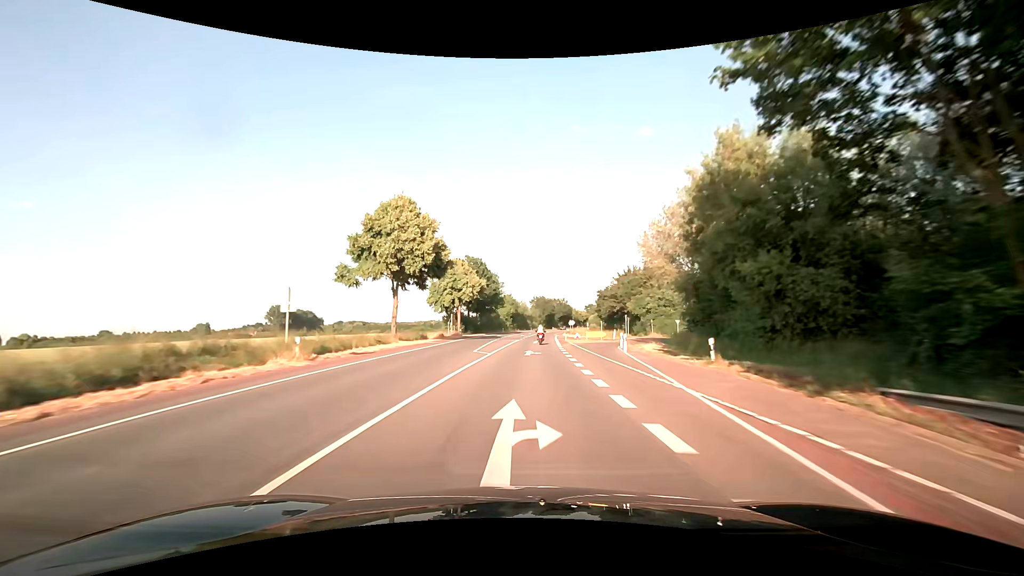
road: secondary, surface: asphalt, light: Day
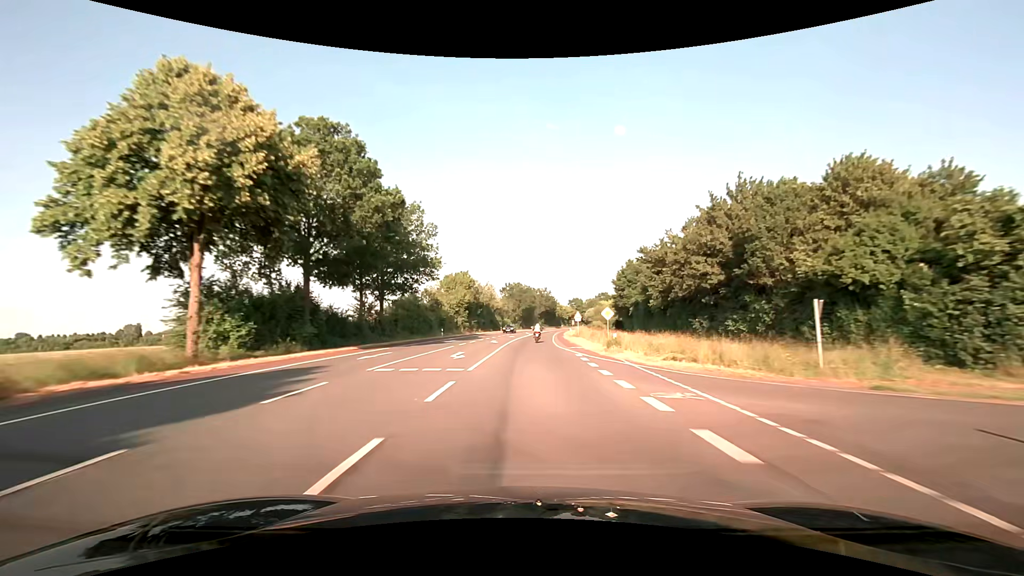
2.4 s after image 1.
(+1.4, +60.5) m; +3°
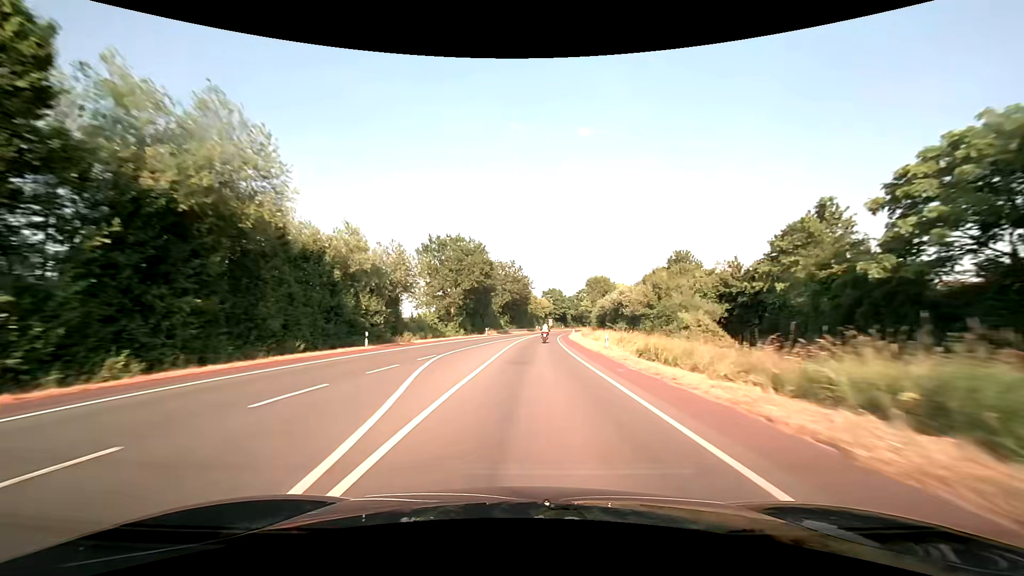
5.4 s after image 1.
(+2.5, +77.4) m; +4°
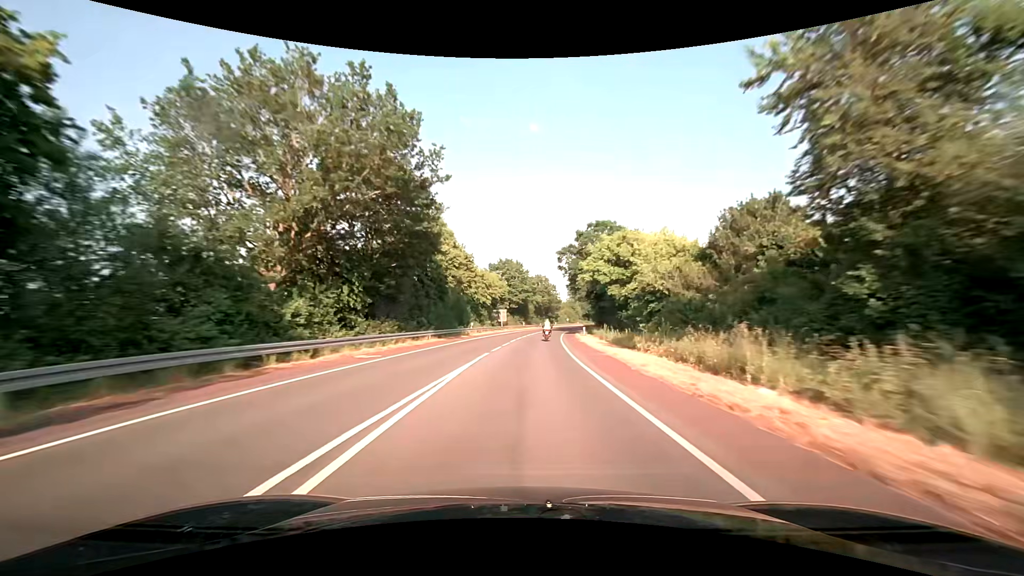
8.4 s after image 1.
(+3.6, +77.3) m; +6°
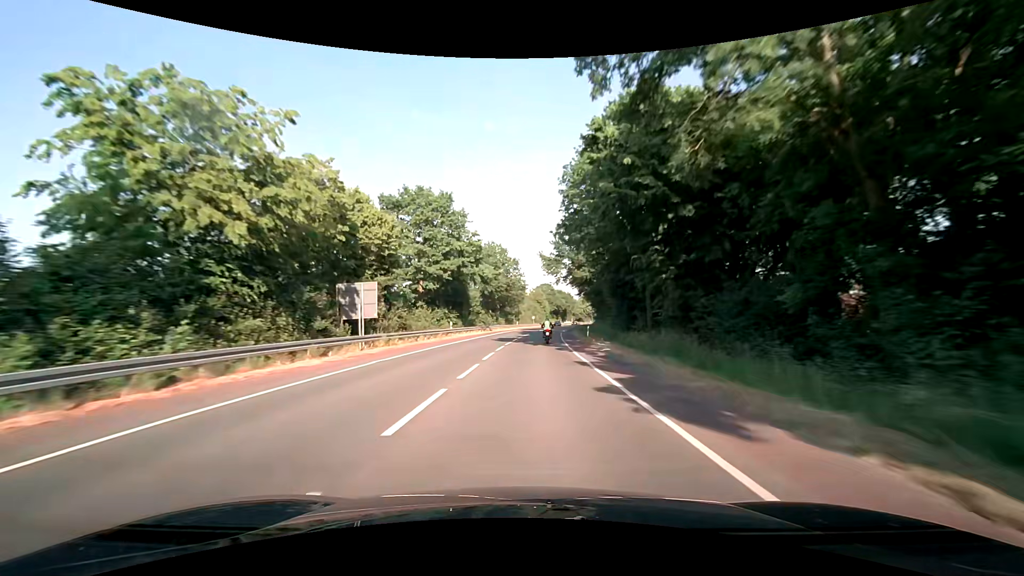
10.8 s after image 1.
(+2.4, +58.7) m; +5°
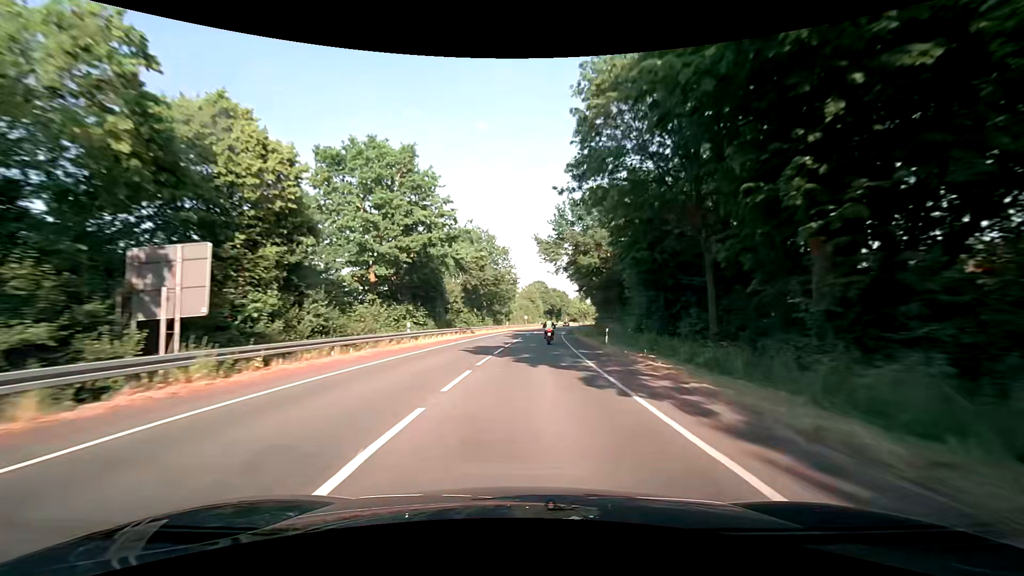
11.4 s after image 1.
(+0.2, +13.9) m; +2°
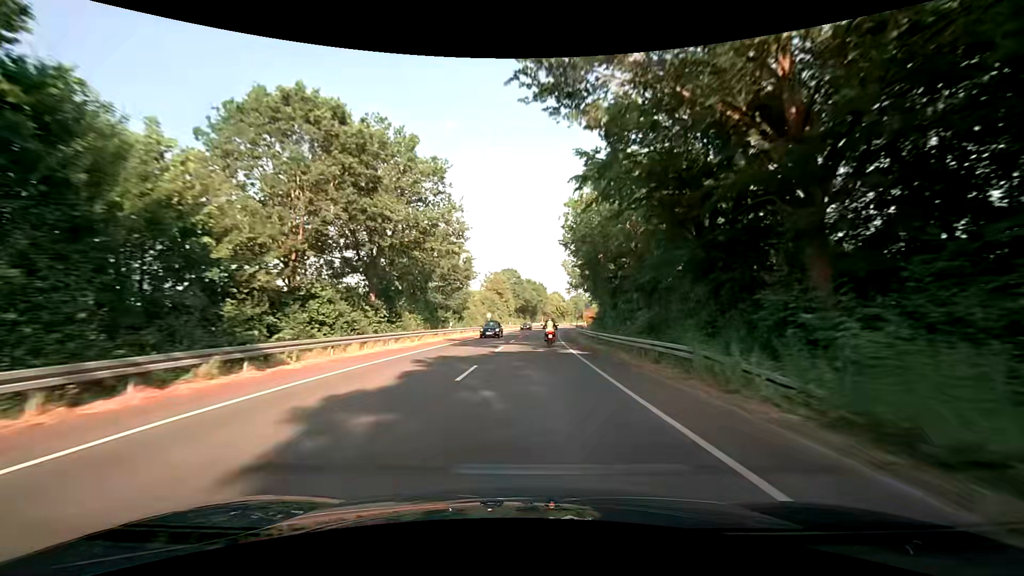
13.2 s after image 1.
(+0.7, +39.1) m; +3°
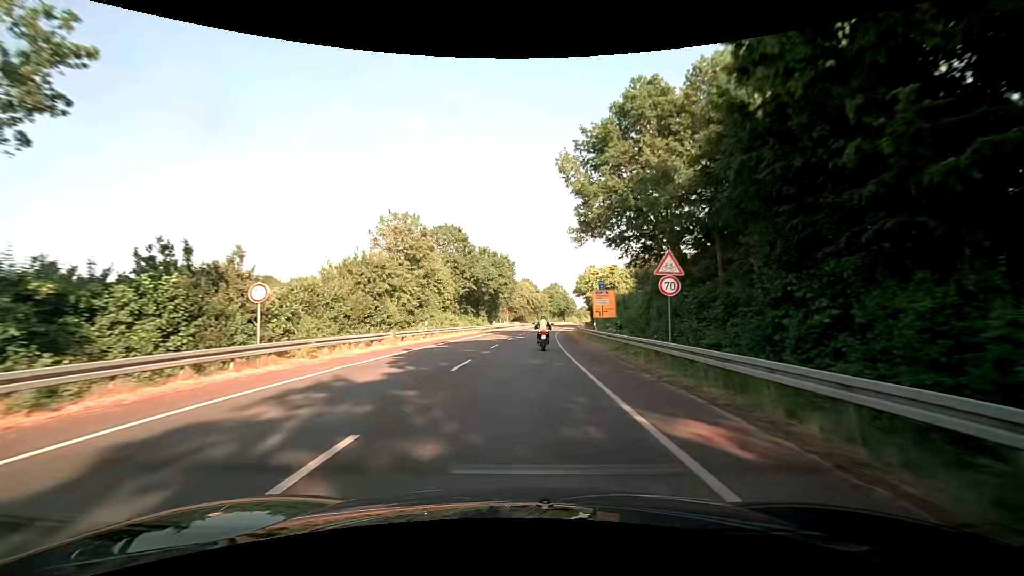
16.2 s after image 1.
(+2.5, +55.0) m; +4°
(0, +10) (0, +20) (+1, +30) (+1, +40) (+2, +50) (+2, +60) (+3, +70) (+4, +80) (+5, +90) (+6, +100) m
